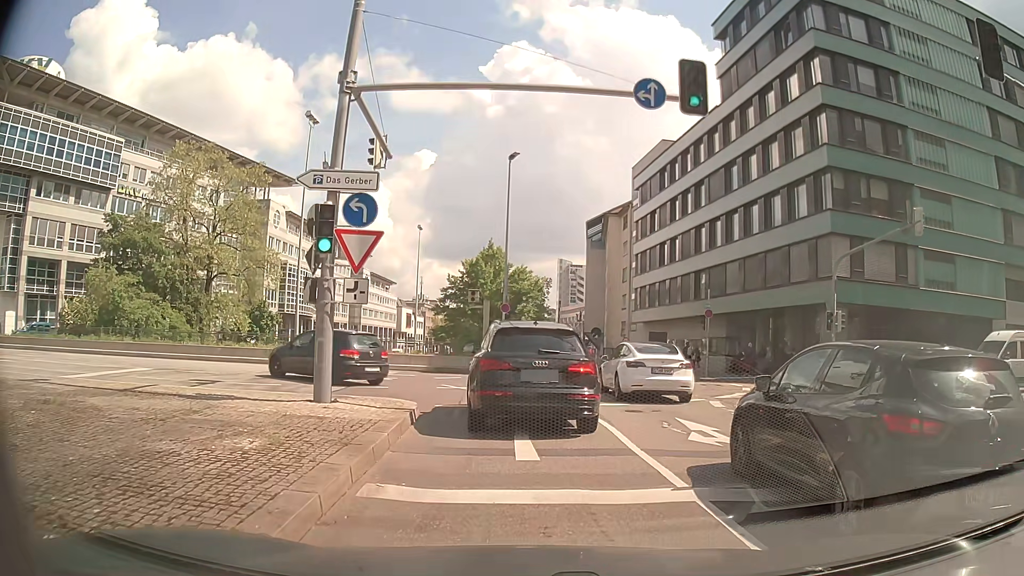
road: primary_link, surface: asphalt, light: Day
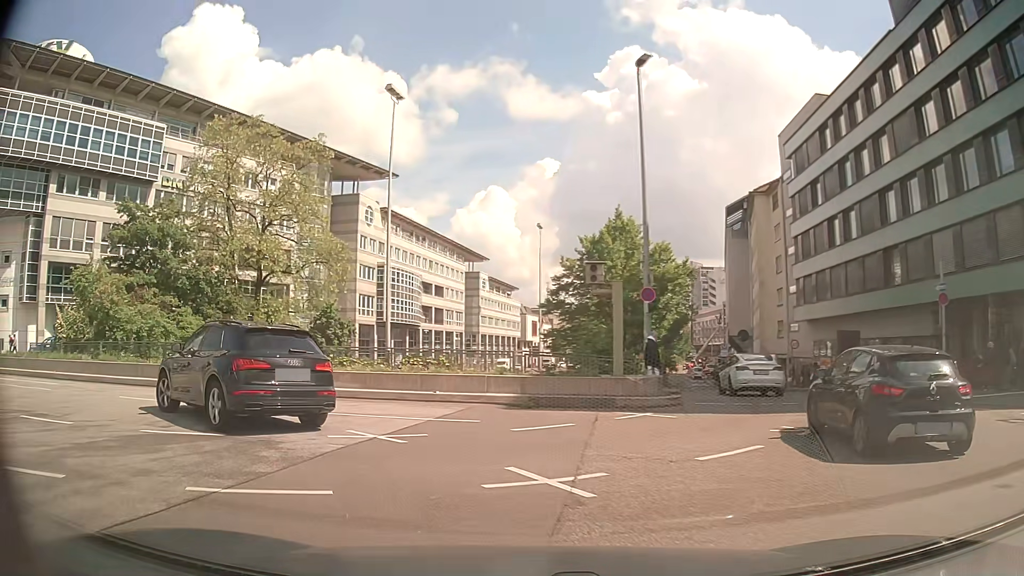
(-0.3, +12.0) m; -8°
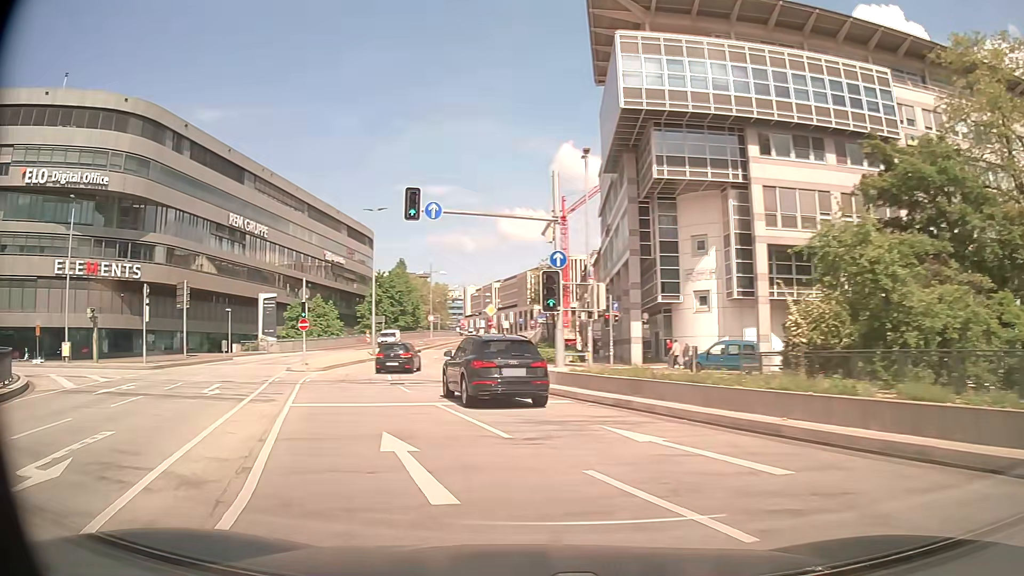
(-7.9, +11.7) m; -65°
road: primary
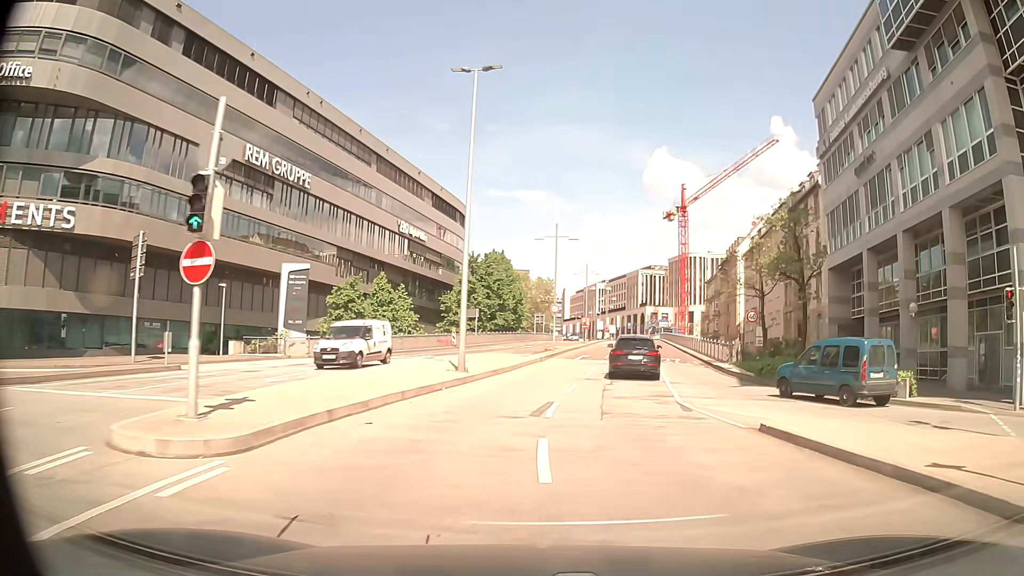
(-6.7, +25.4) m; -10°
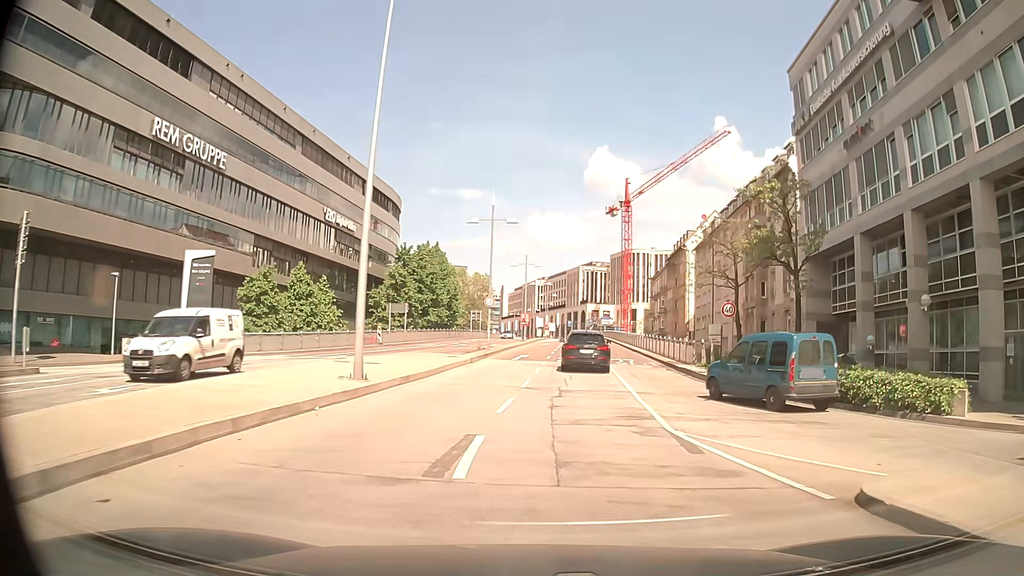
(+0.2, +5.7) m; +5°
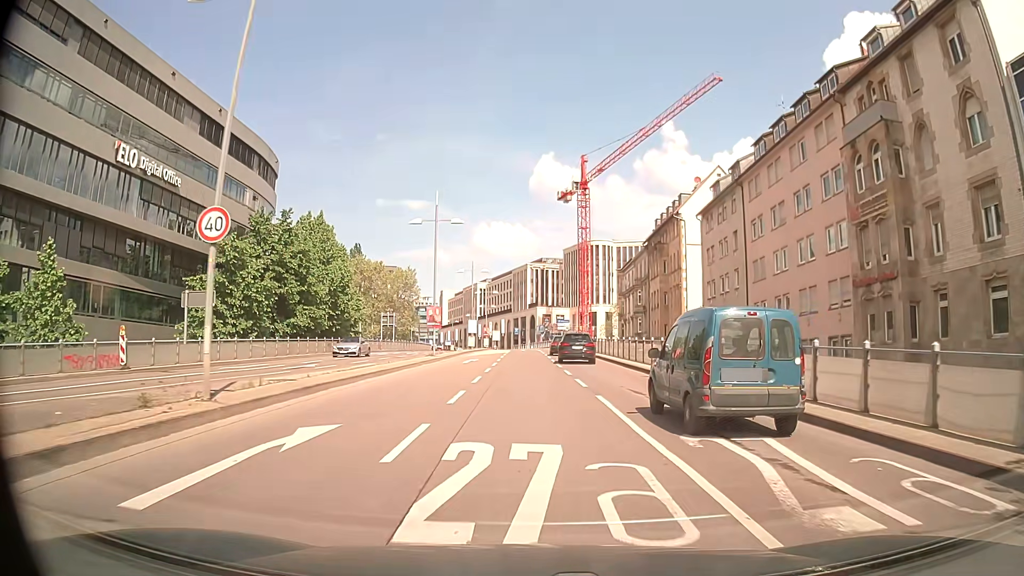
(+2.1, +29.3) m; +6°
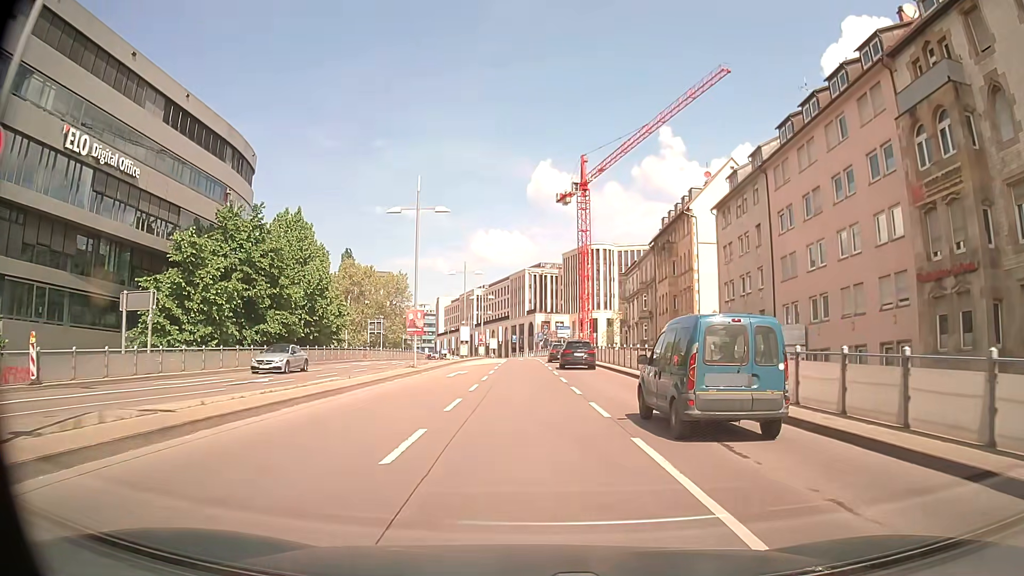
(0.0, +5.7) m; -1°
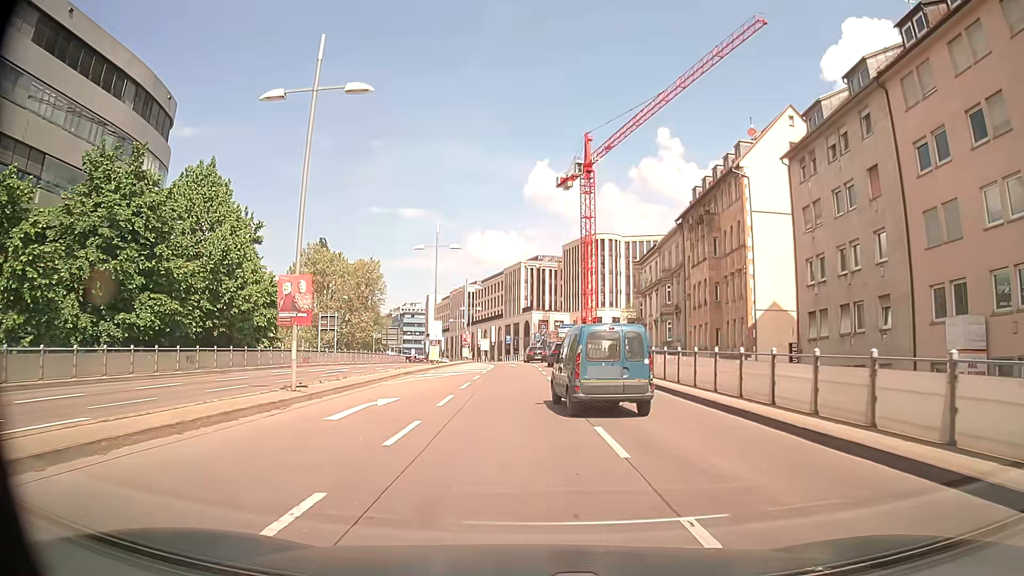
(+0.1, +16.5) m; 0°
(0, +10) (0, +20) (0, +30) (+1, +40) (+2, +50) (+1, +60) (0, +70) (-1, +80) (-2, +90) (-3, +100) m
